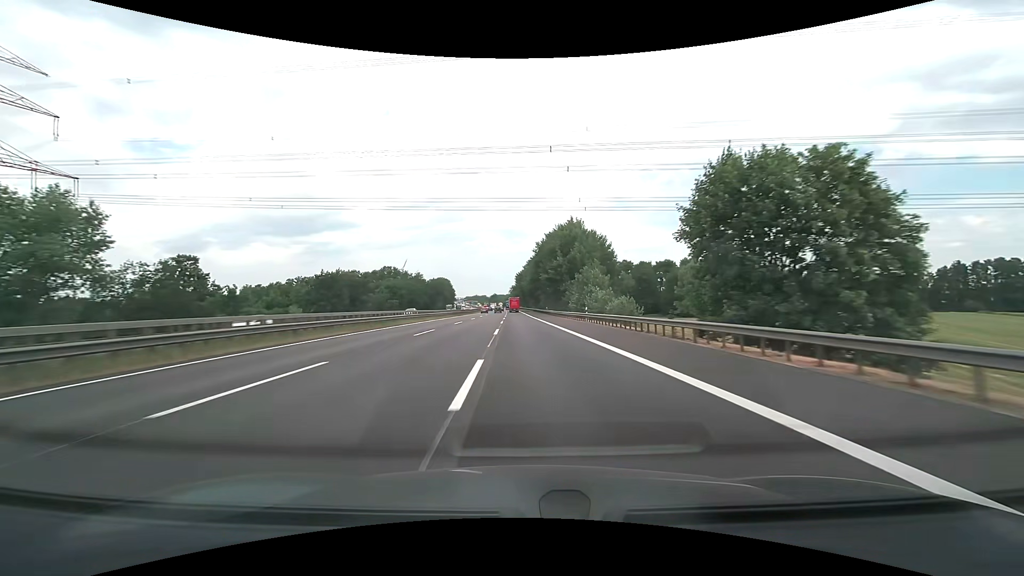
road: motorway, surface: asphalt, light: Day
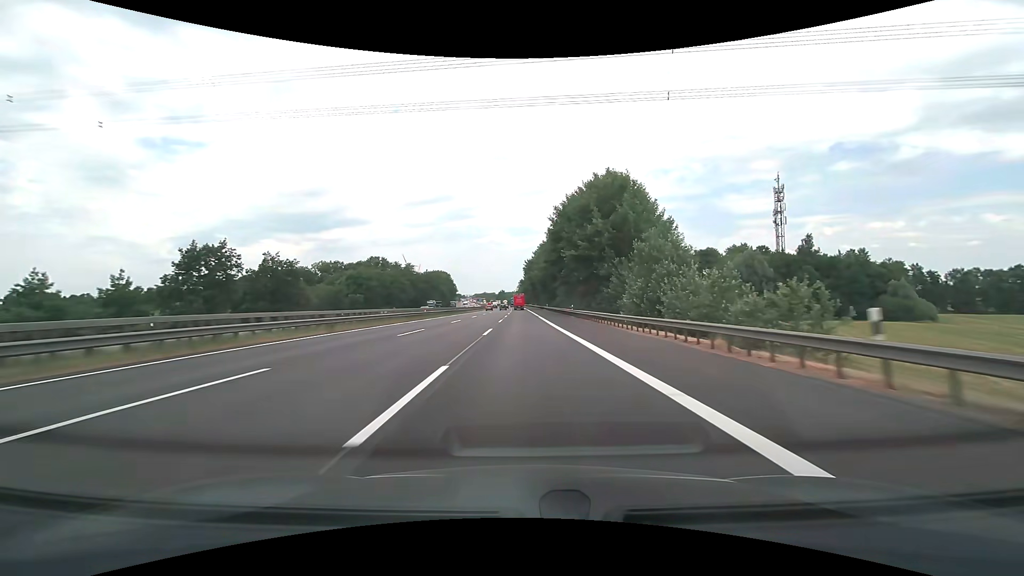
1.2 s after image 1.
(-0.4, +37.7) m; -1°
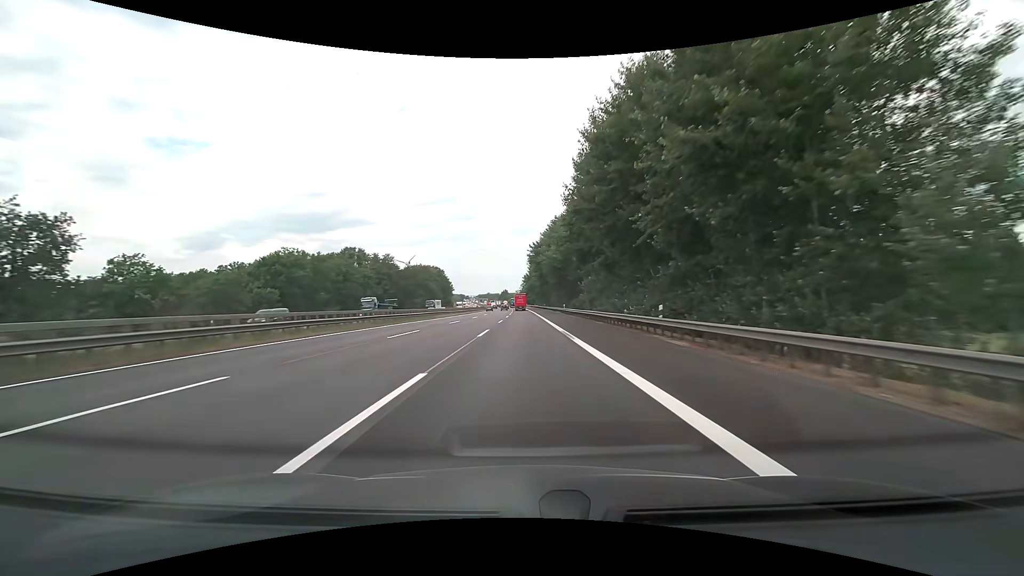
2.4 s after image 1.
(-0.2, +37.3) m; -1°
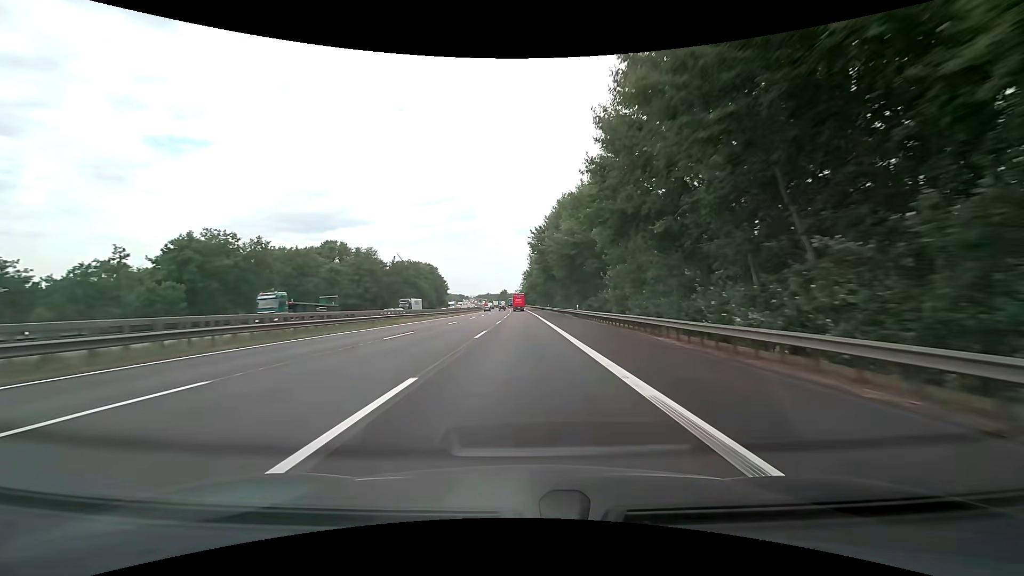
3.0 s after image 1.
(0.0, +18.5) m; 0°
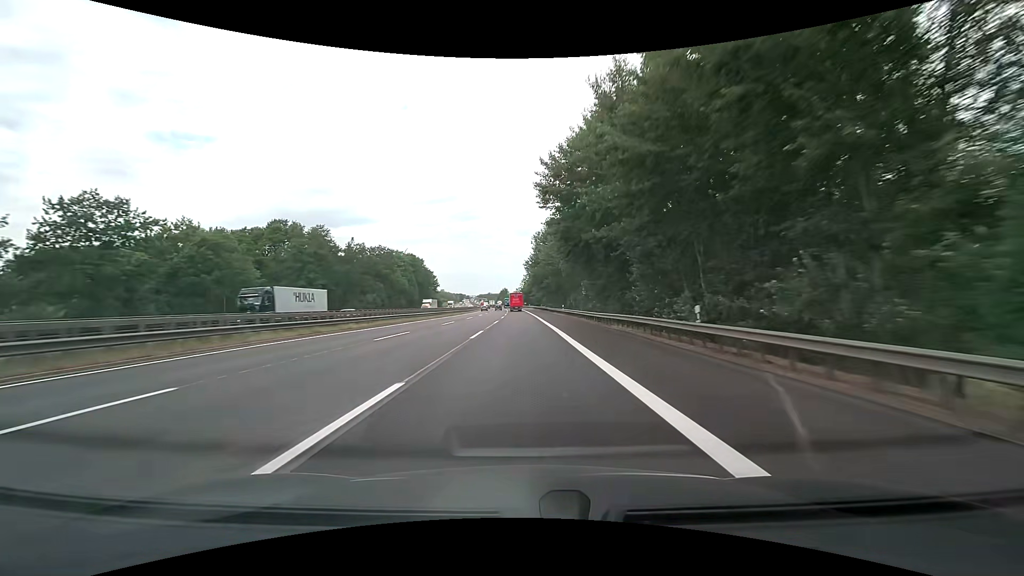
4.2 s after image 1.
(0.0, +36.6) m; 0°
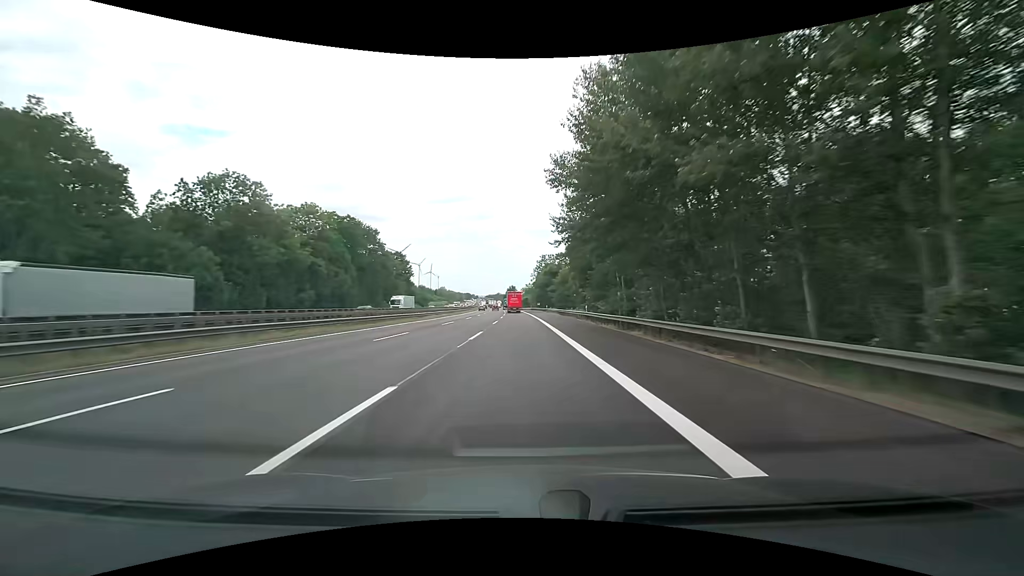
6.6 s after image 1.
(-0.7, +71.9) m; -1°
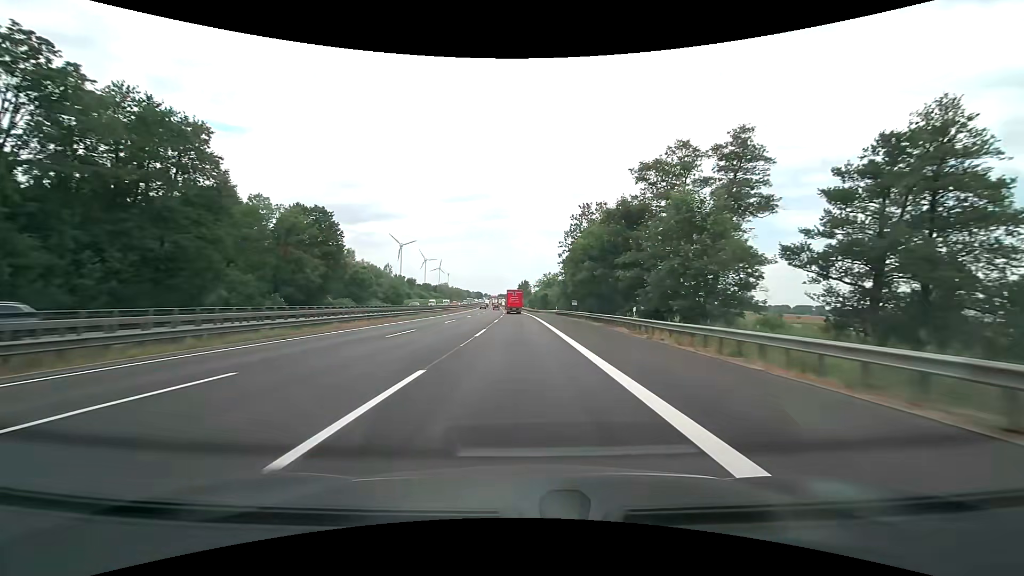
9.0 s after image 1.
(-0.8, +70.1) m; -2°
(0, +10) (0, +20) (0, +30) (0, +40) (-1, +50) (-1, +60) (-1, +70) (-1, +80) (-2, +90) (-2, +100) m
